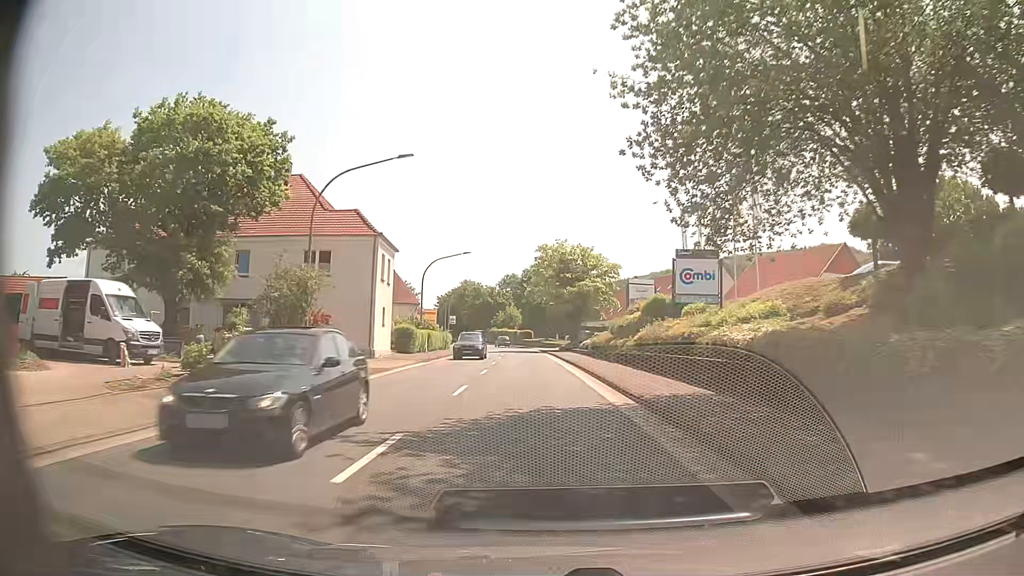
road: primary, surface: asphalt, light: Day
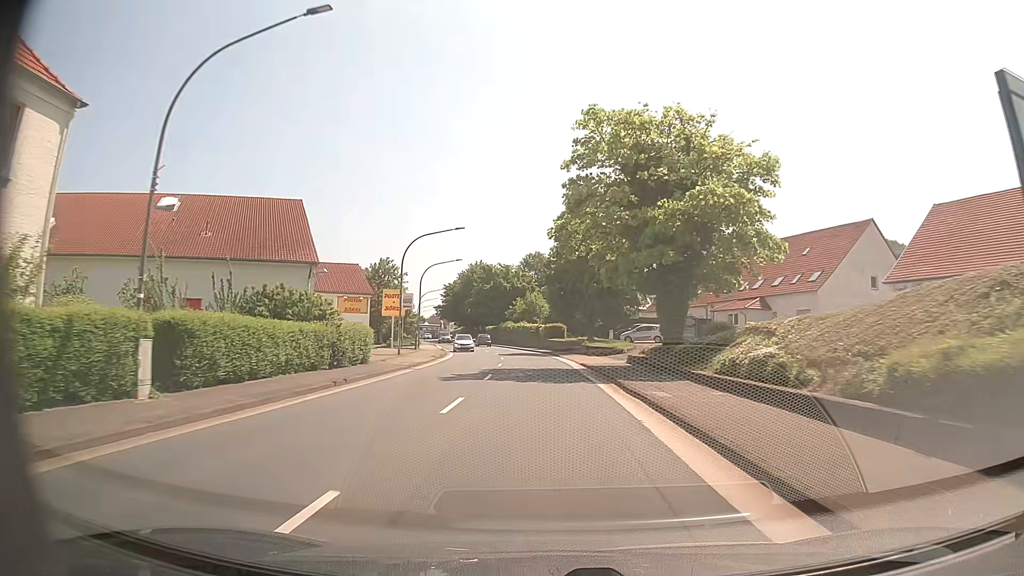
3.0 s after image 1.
(-1.2, +39.9) m; -3°
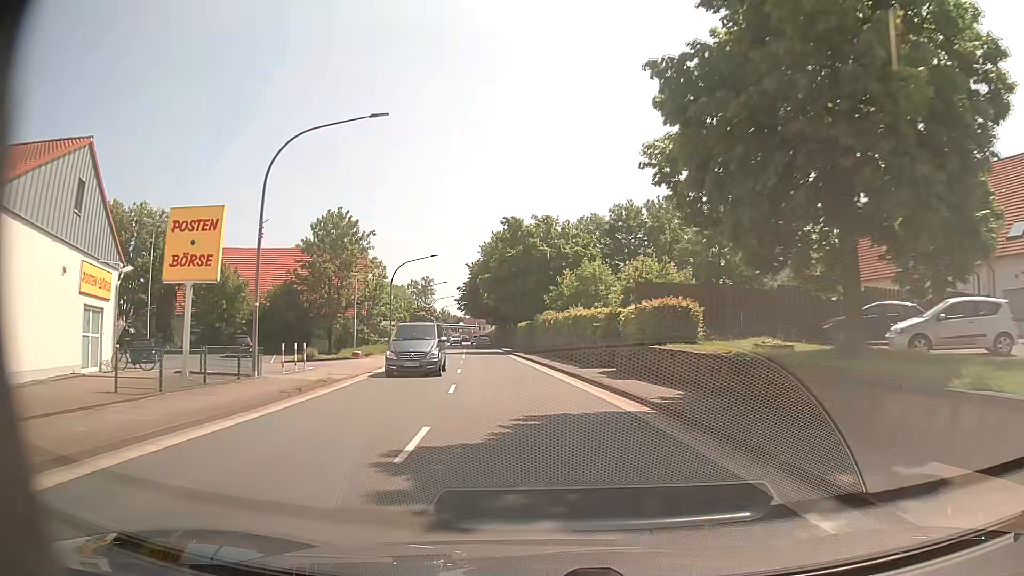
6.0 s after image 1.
(-1.2, +41.0) m; -5°
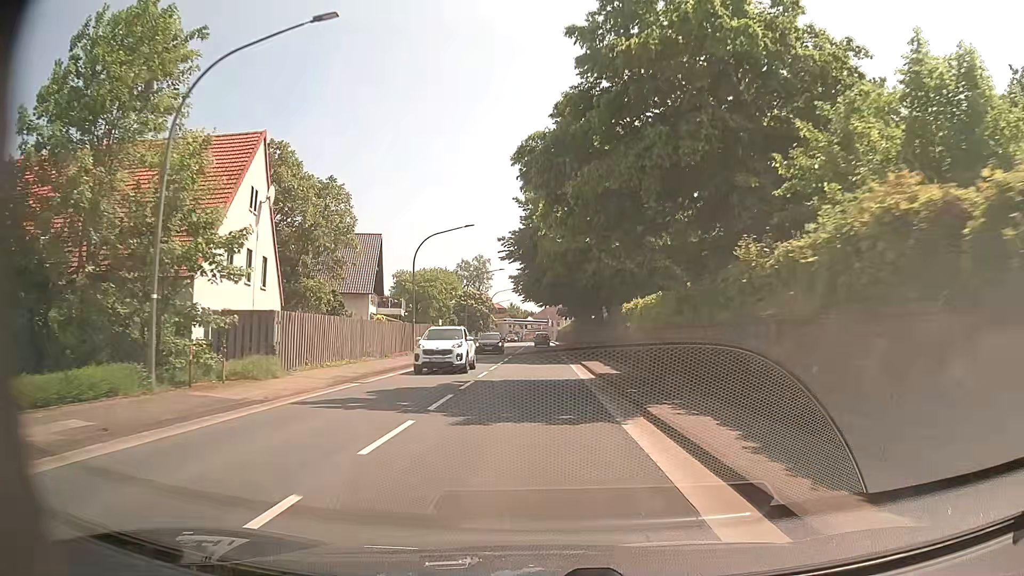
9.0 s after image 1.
(-2.9, +41.0) m; -6°
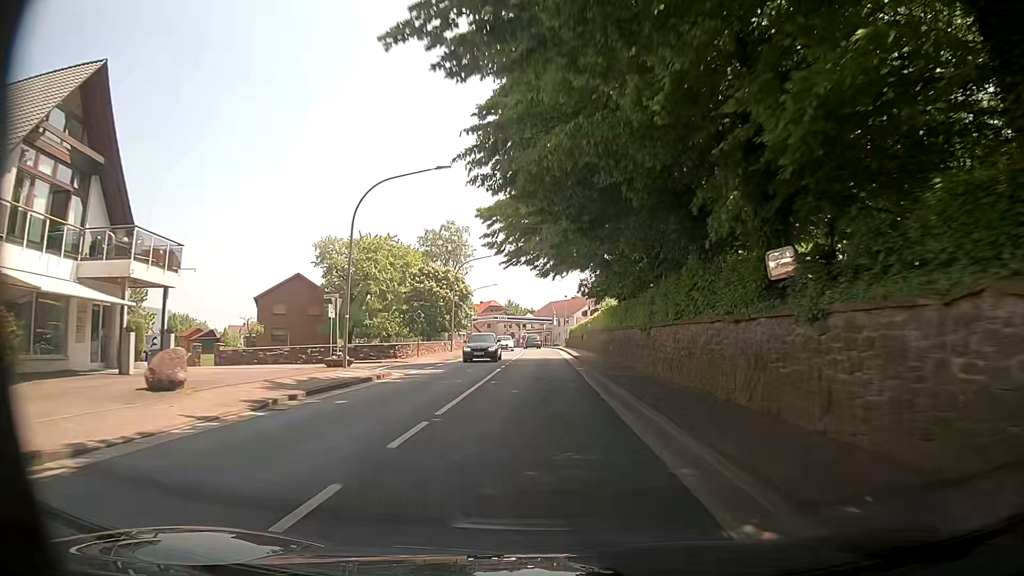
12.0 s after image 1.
(-0.5, +41.4) m; -1°
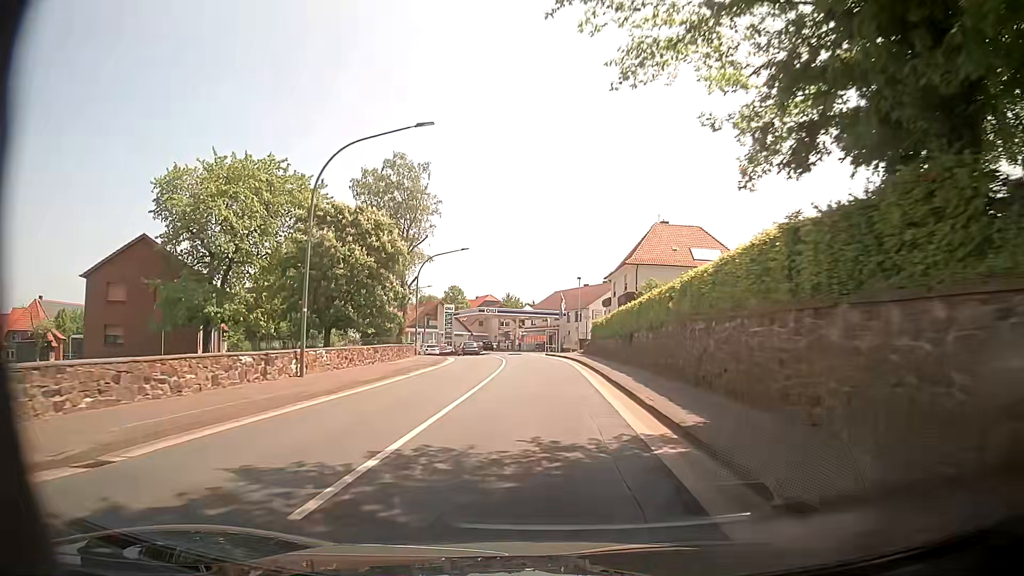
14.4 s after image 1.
(0.0, +33.5) m; -1°
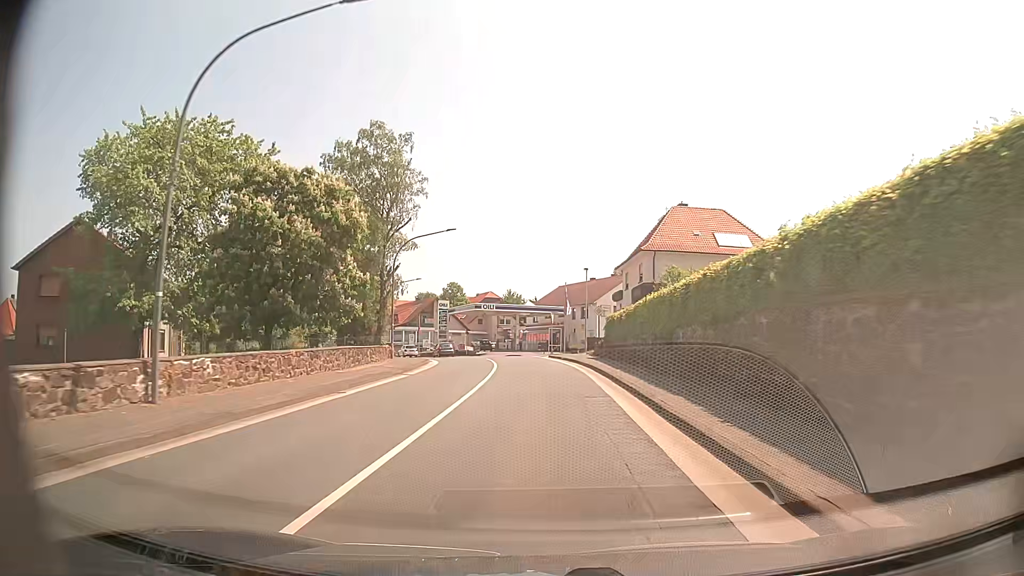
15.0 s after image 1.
(+0.1, +8.4) m; 0°
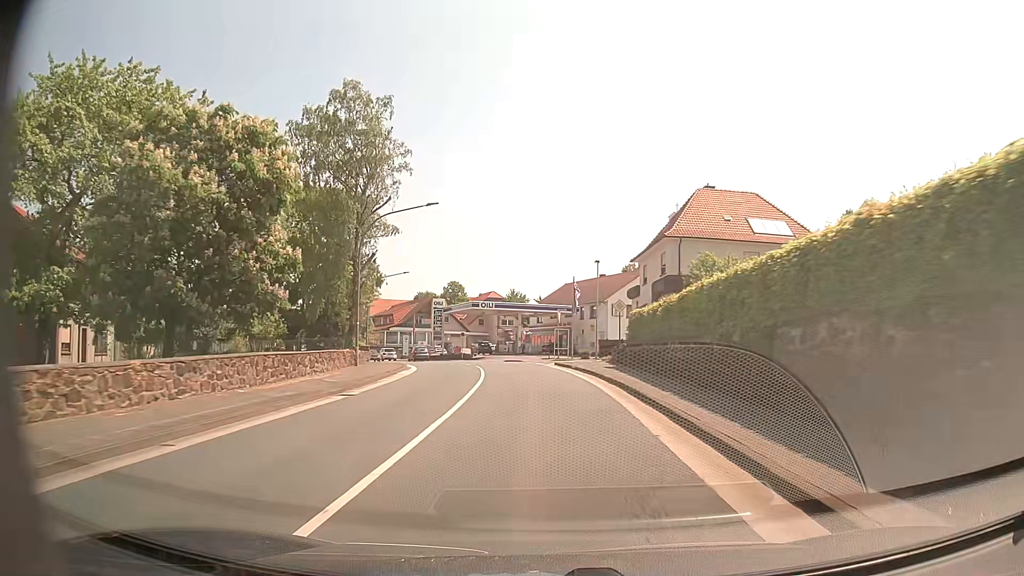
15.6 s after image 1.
(0.0, +8.4) m; -1°
(0, +10) (-1, +20) (-2, +30) (-3, +40) (-5, +50) (-8, +59) (-12, +68) (-16, +78) (-20, +87) (-25, +96) m
